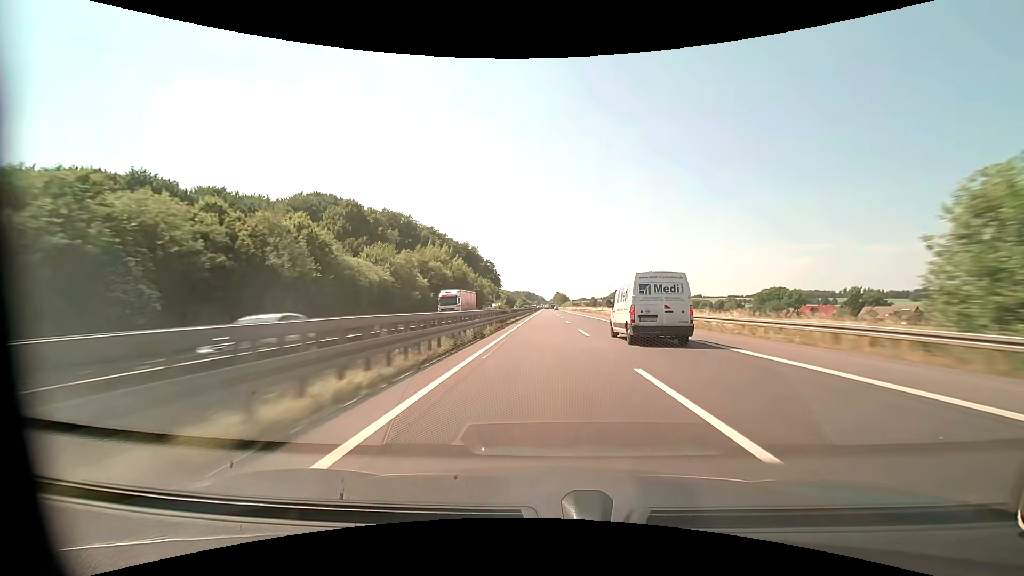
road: motorway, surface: asphalt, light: Day
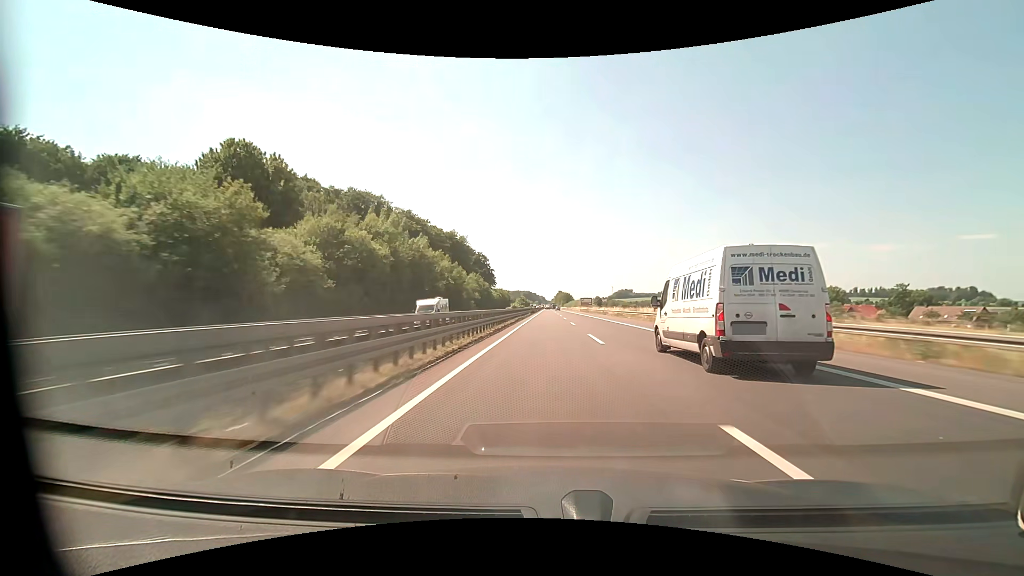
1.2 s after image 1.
(-0.1, +41.4) m; 0°
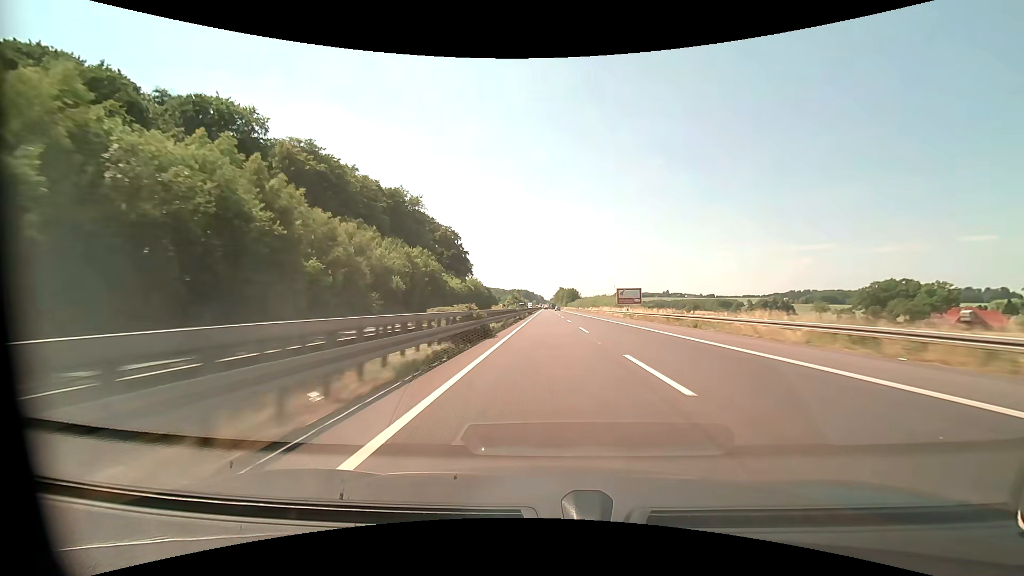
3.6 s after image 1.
(+0.1, +82.9) m; 0°
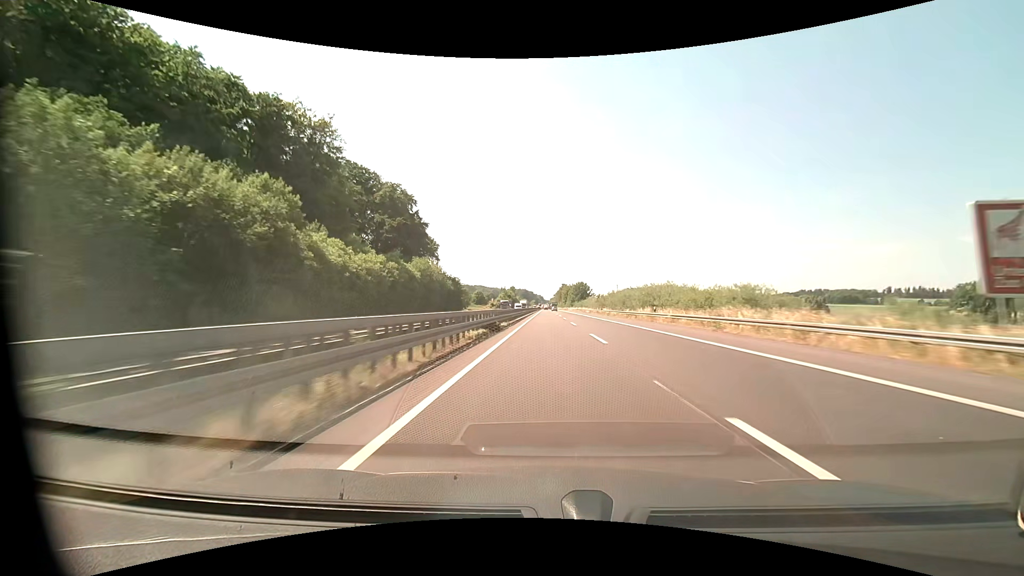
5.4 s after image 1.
(-0.2, +62.2) m; 0°
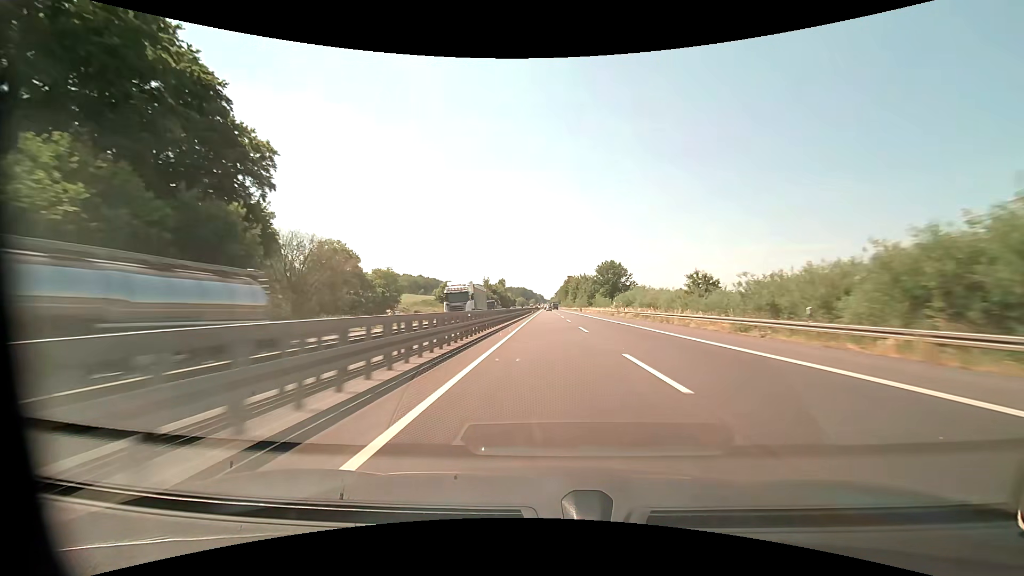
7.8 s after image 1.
(-0.1, +83.0) m; 0°
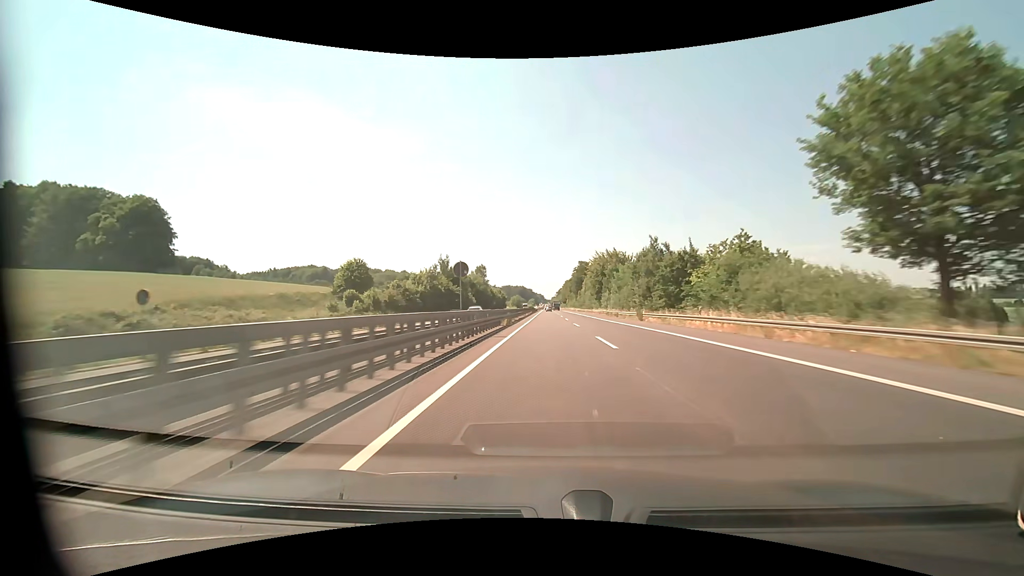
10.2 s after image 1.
(0.0, +83.0) m; 0°
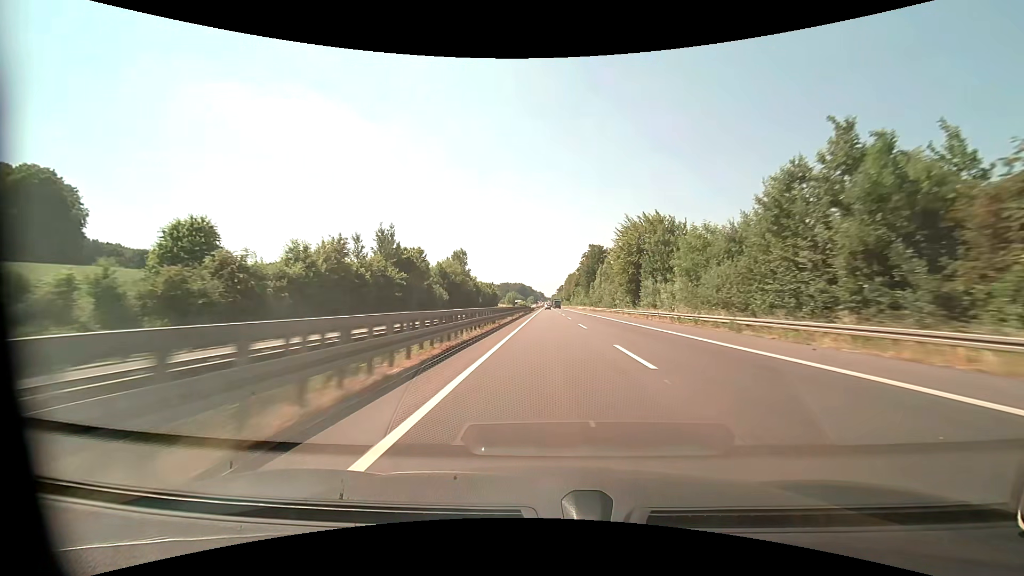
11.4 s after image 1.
(0.0, +41.5) m; 0°
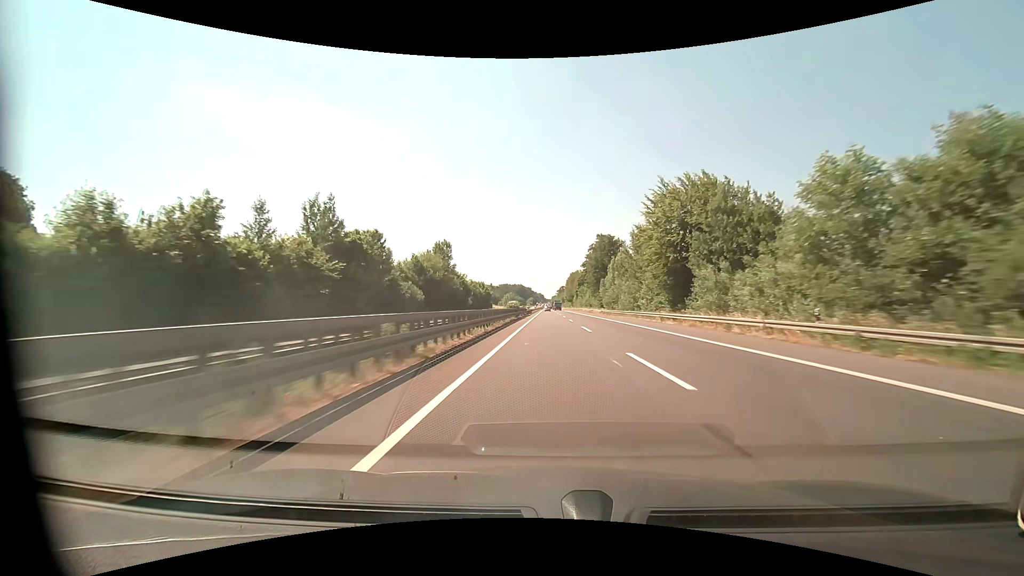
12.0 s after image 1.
(0.0, +20.7) m; 0°
(0, +10) (0, +20) (0, +30) (0, +40) (0, +50) (0, +60) (0, +70) (0, +80) (0, +90) (0, +100) m
